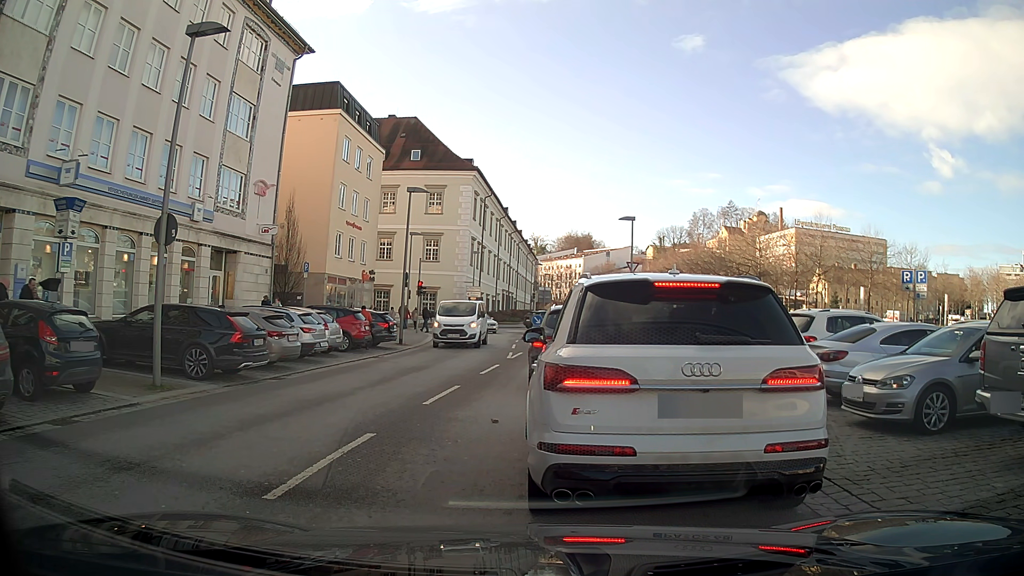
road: tertiary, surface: asphalt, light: Day
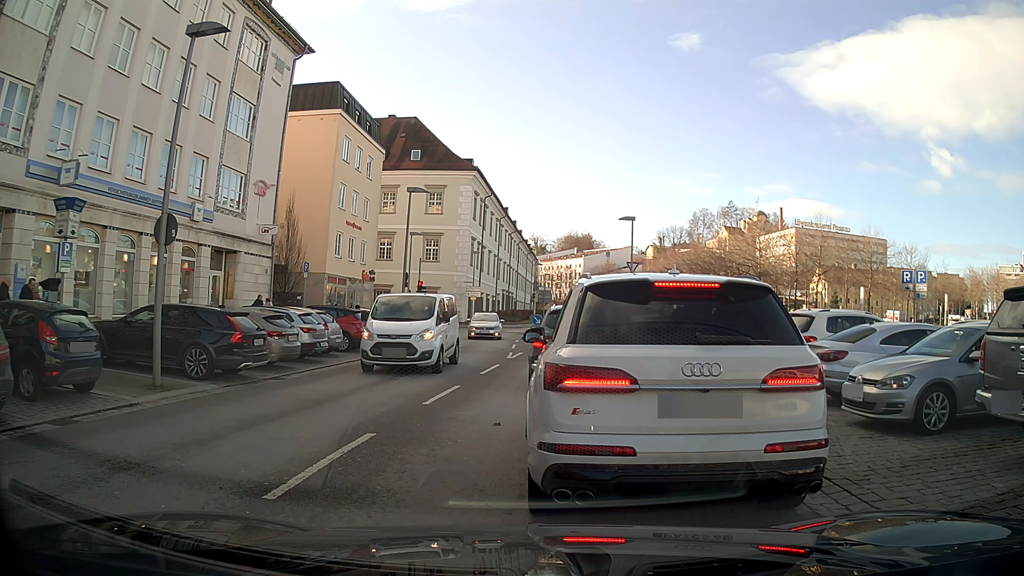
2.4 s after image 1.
(0.0, 0.0) m; 0°
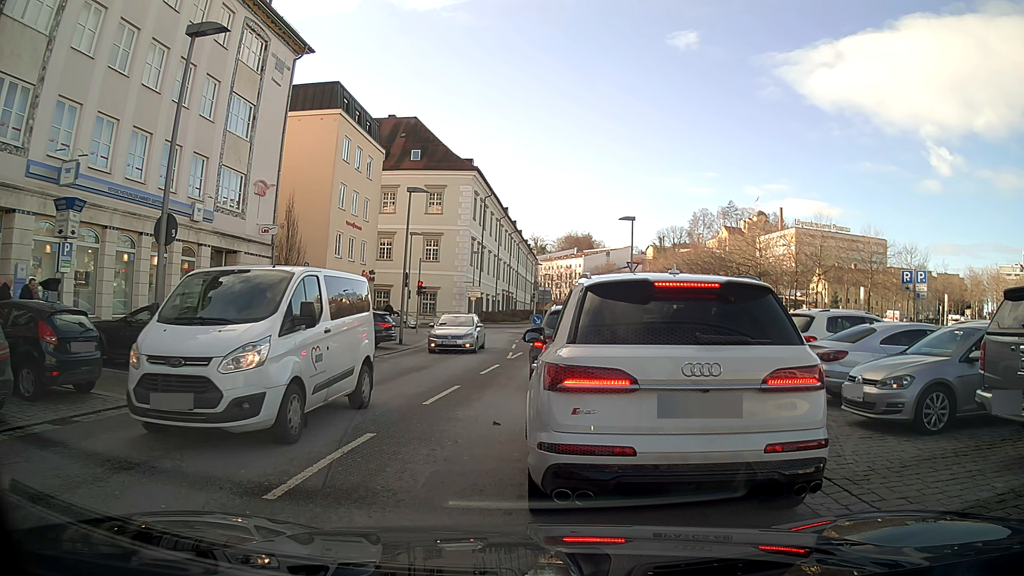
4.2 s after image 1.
(0.0, 0.0) m; 0°
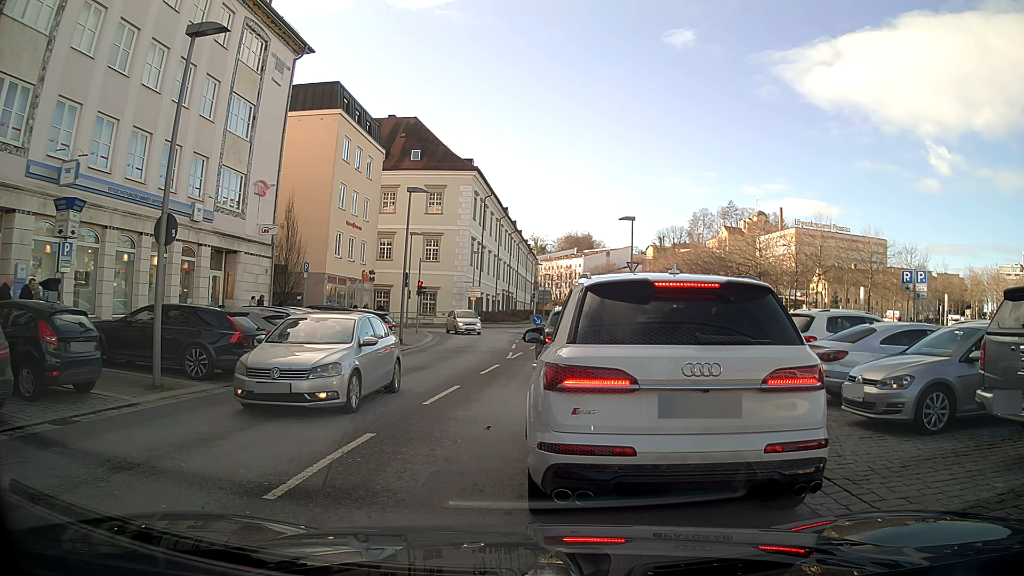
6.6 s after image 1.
(0.0, 0.0) m; 0°
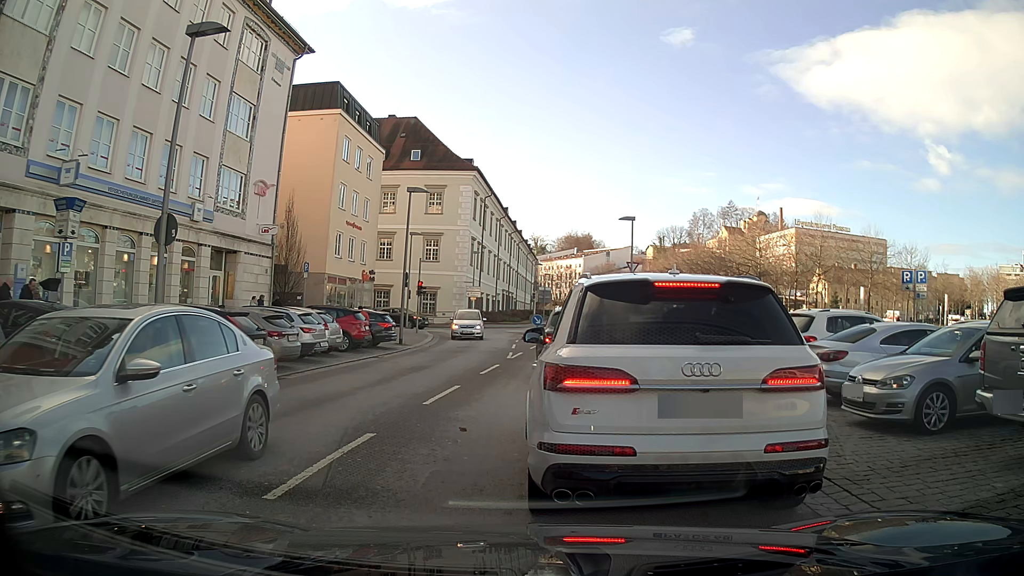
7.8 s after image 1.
(0.0, 0.0) m; 0°
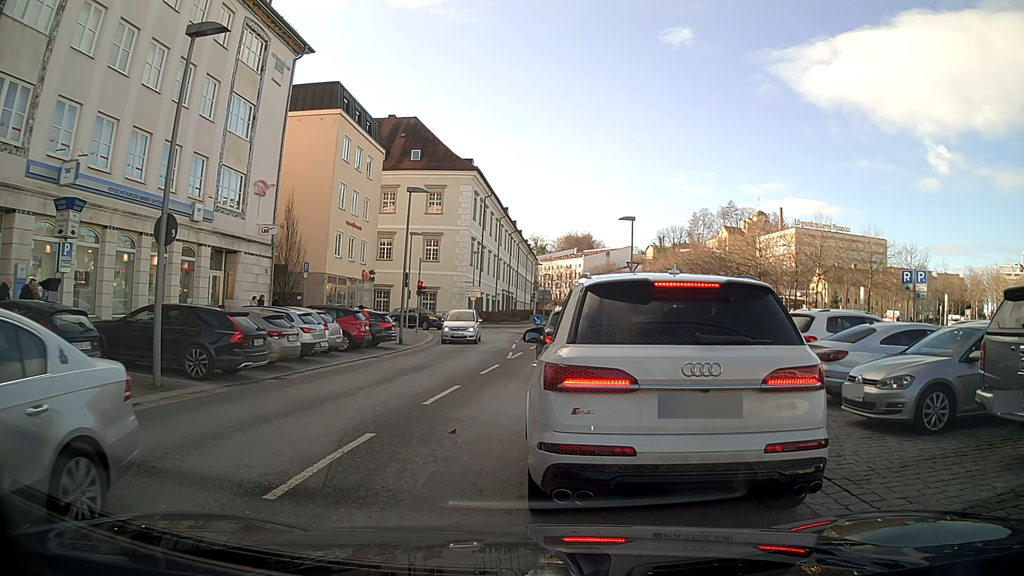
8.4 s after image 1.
(0.0, 0.0) m; 0°
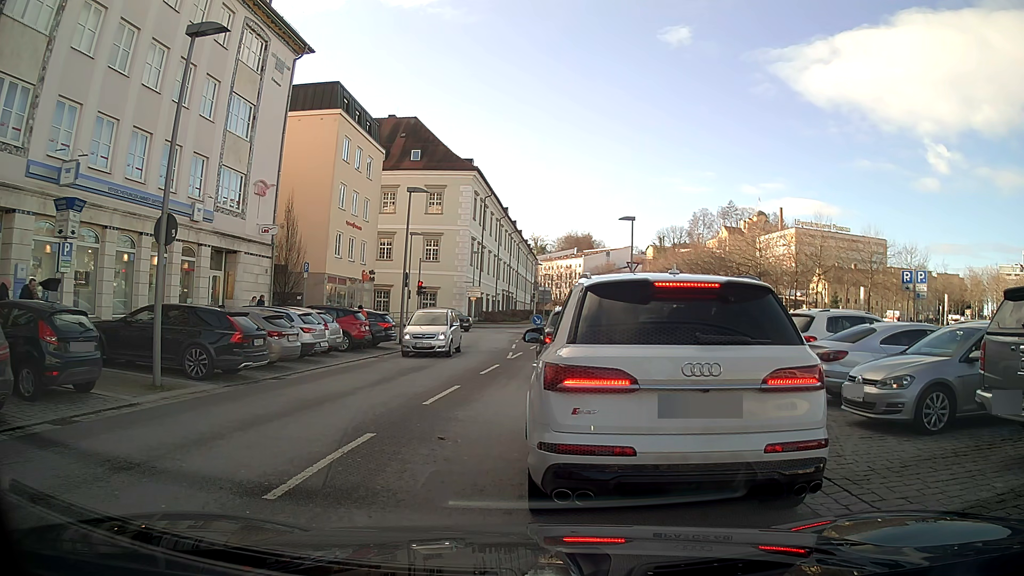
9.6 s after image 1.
(0.0, 0.0) m; 0°
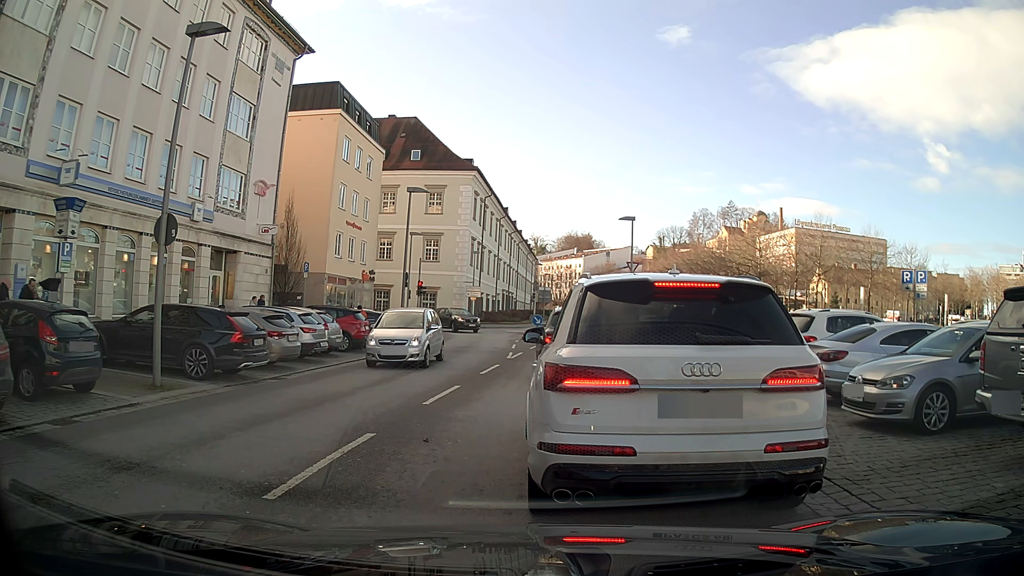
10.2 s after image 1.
(0.0, 0.0) m; 0°
(0, +10) (+1, +20) (+2, +30) (+3, +40) (+5, +50) (+7, +60) (+8, +69) (+9, +79) (+10, +89) (+11, +99) m
